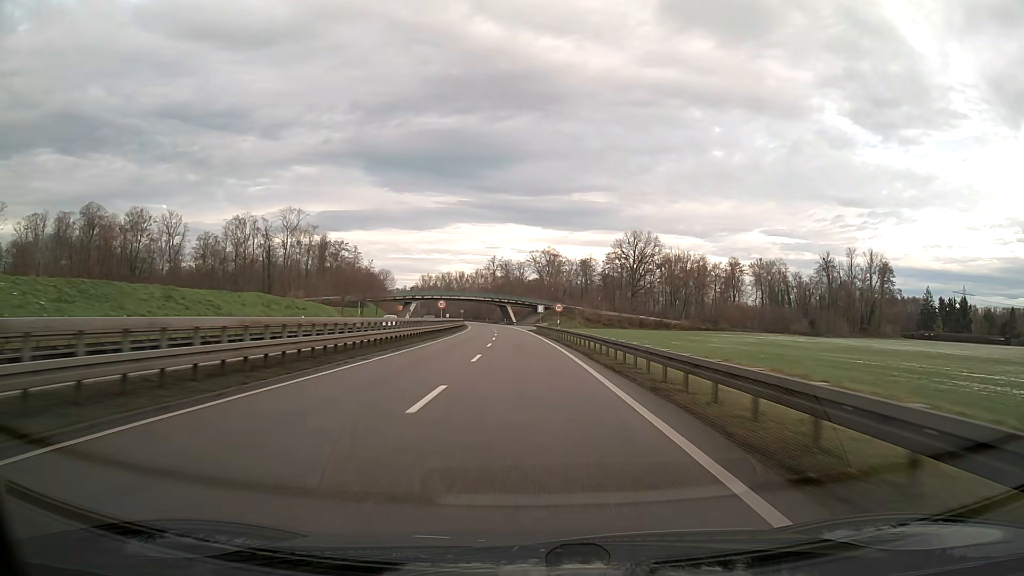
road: trunk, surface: asphalt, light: Day
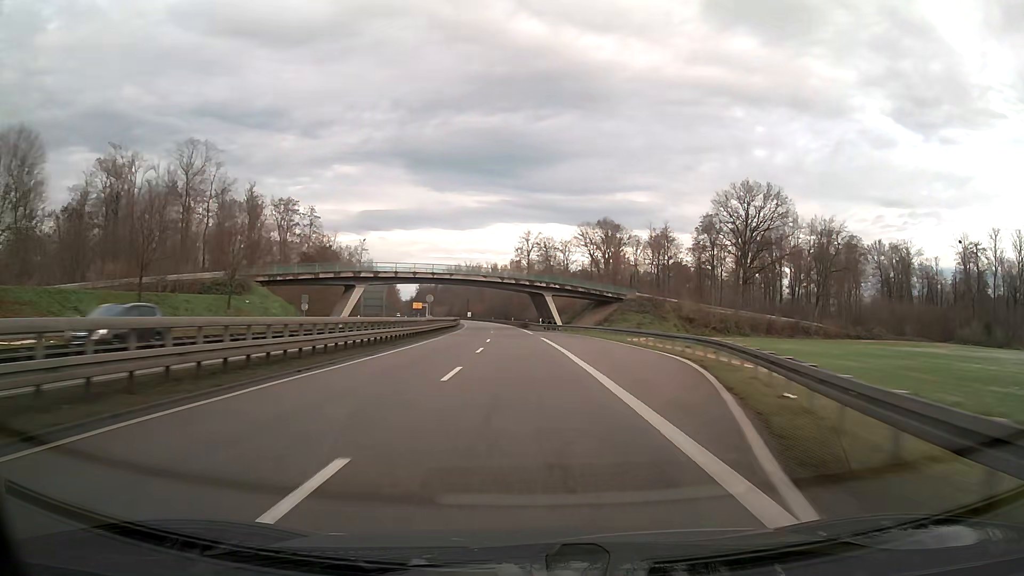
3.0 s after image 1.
(-2.4, +78.9) m; -4°
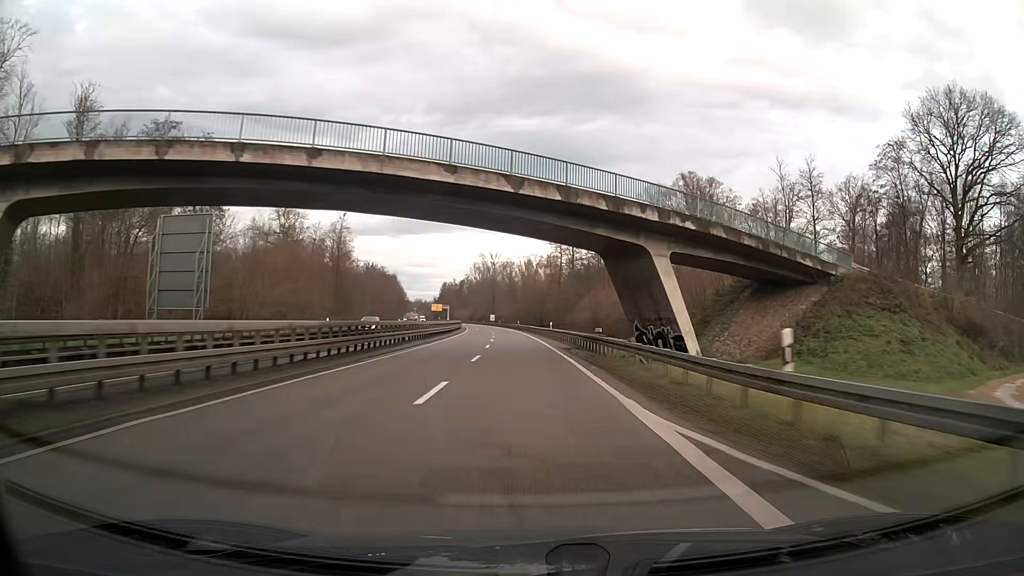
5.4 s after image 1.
(-1.7, +63.1) m; -3°
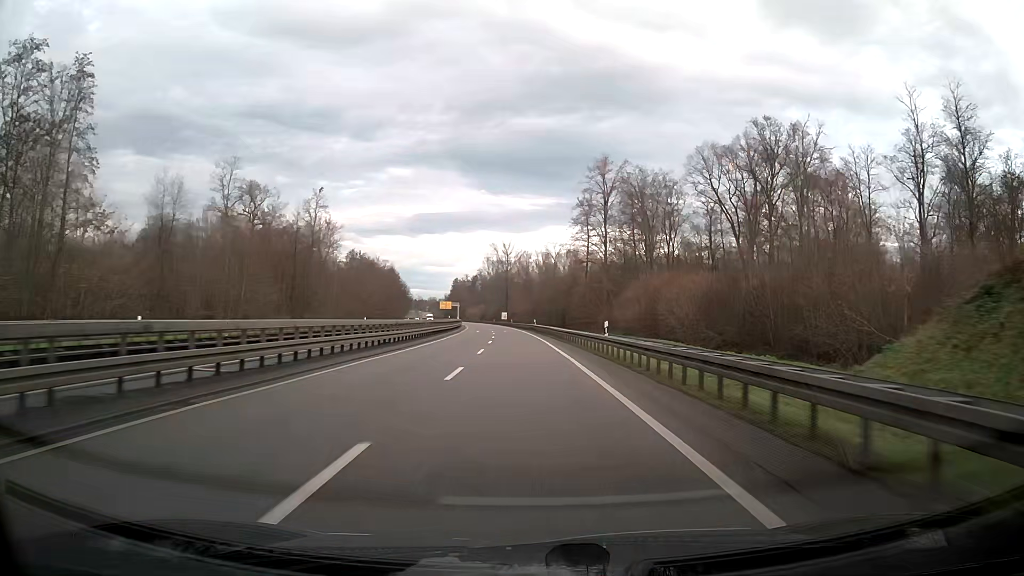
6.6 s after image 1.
(-0.4, +31.6) m; -1°
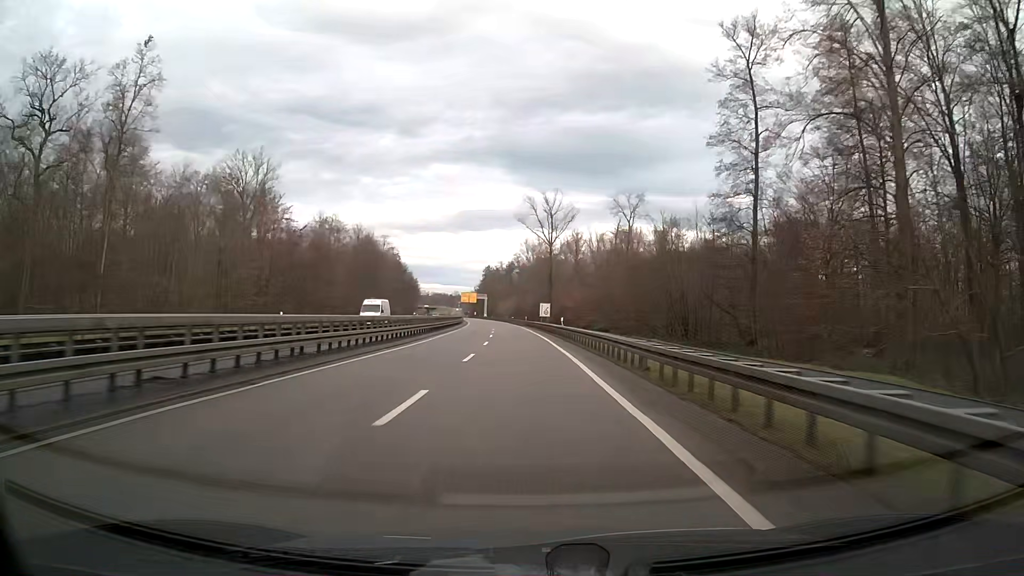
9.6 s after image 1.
(-2.6, +78.2) m; -4°
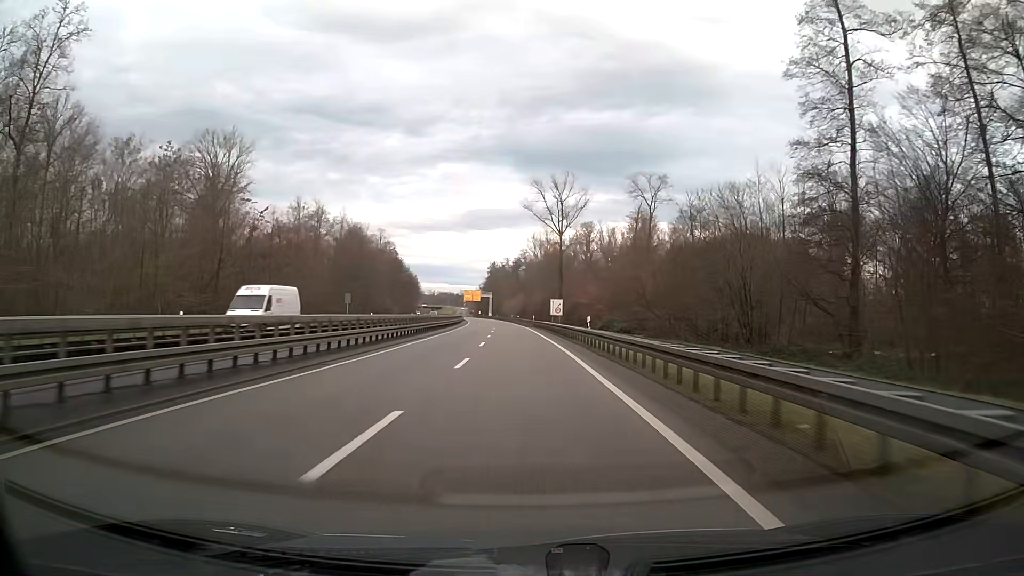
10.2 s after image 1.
(-0.1, +14.8) m; -1°
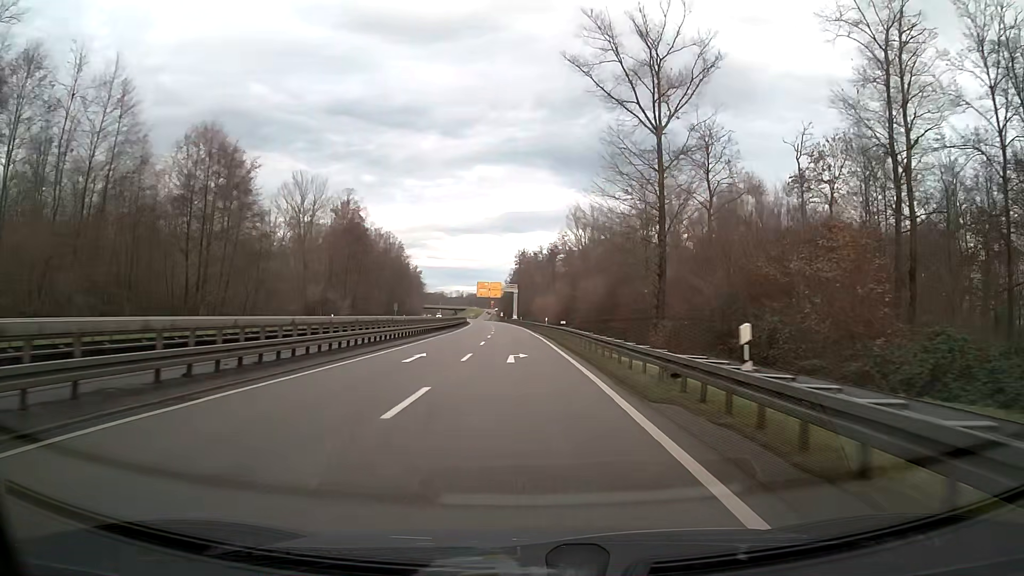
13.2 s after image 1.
(-1.7, +67.6) m; -3°
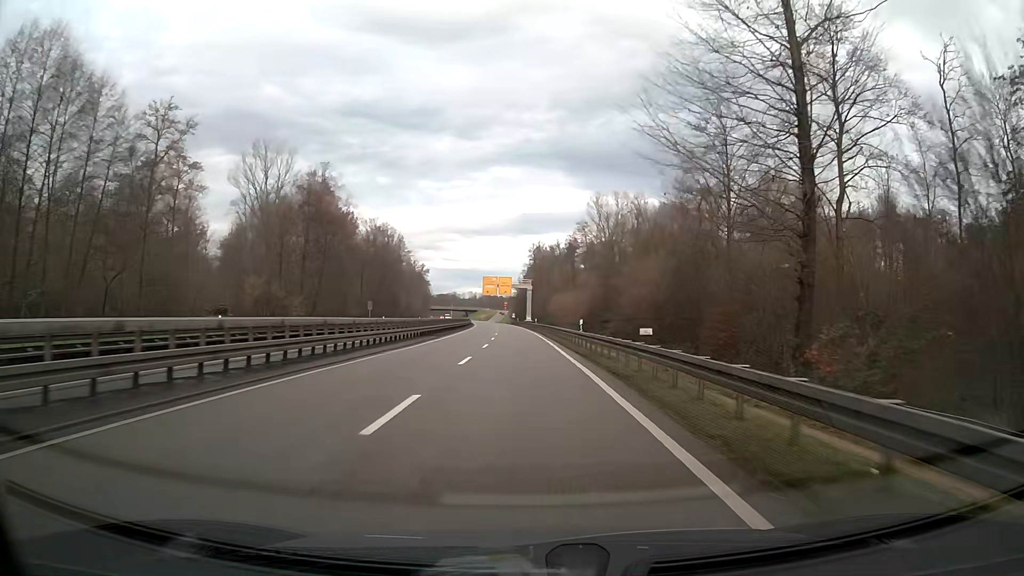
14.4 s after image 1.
(-0.3, +25.0) m; -1°
